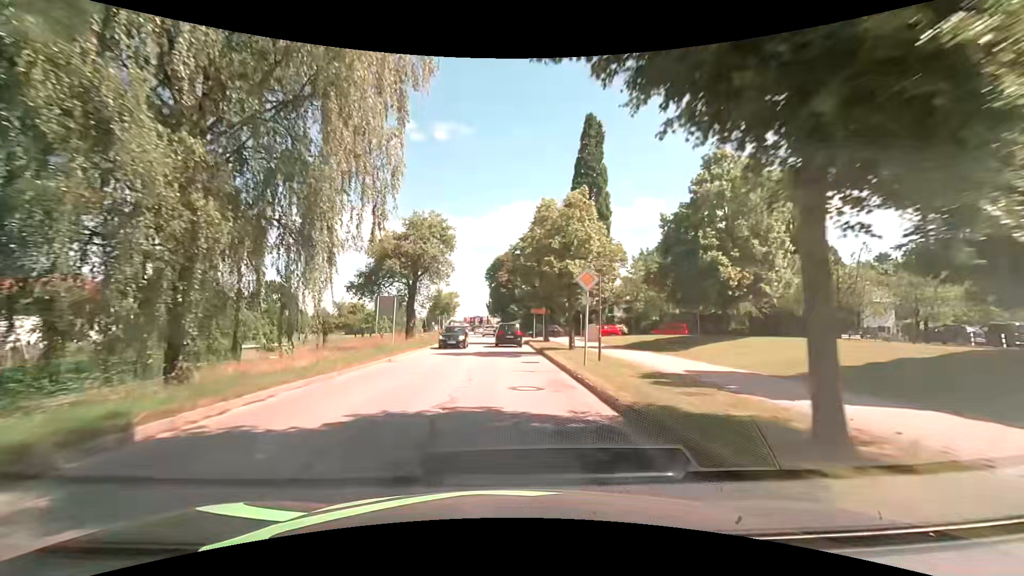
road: secondary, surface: asphalt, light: Day
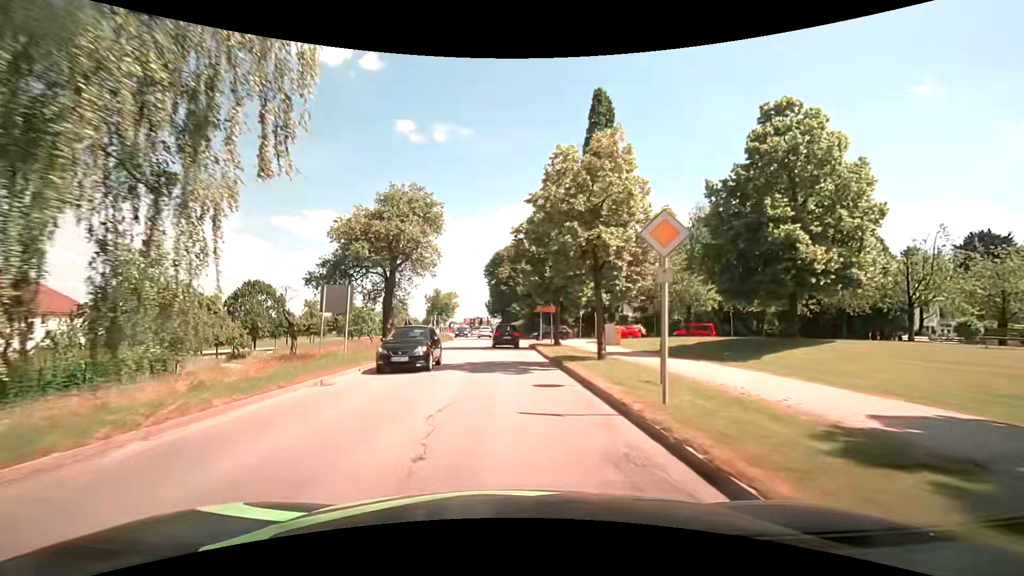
(0.0, +7.6) m; 0°
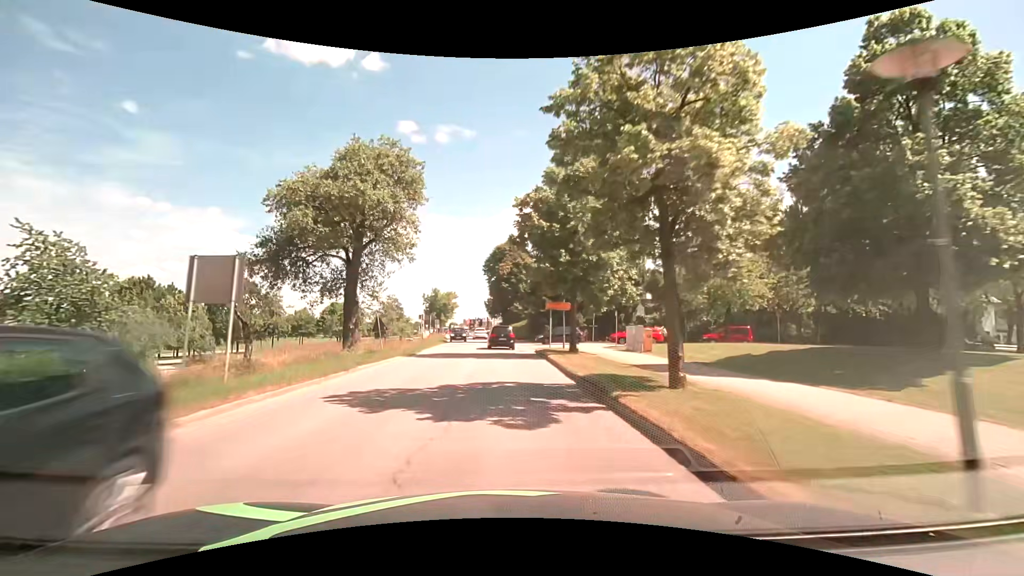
(-0.1, +7.6) m; -1°
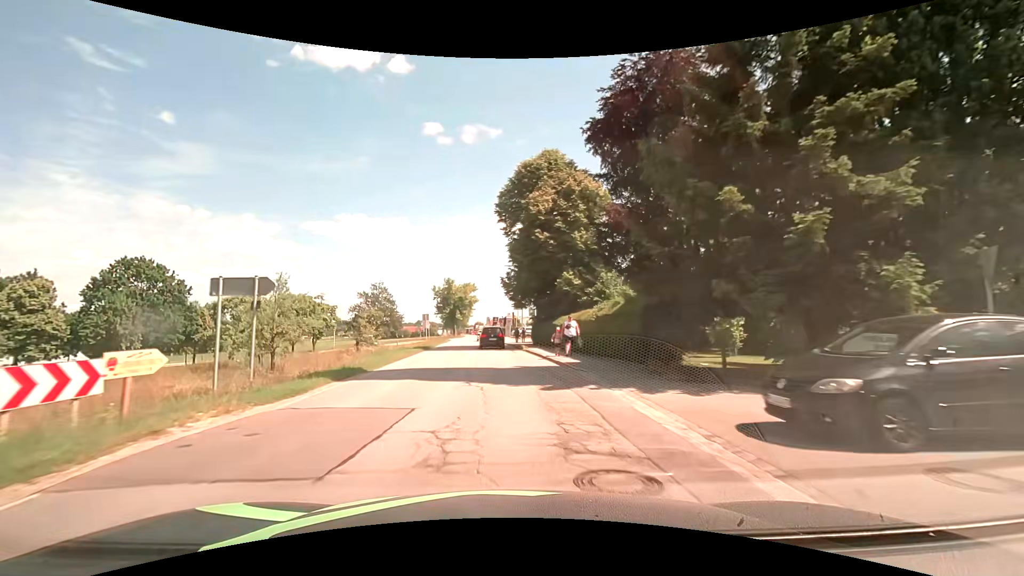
(-0.5, +37.9) m; -3°
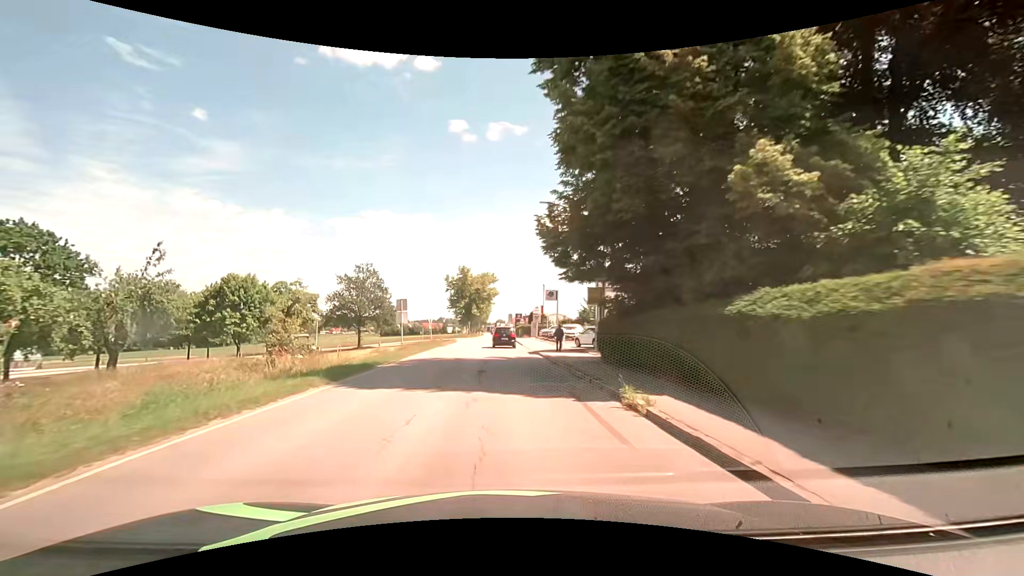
(-0.5, +22.8) m; -3°
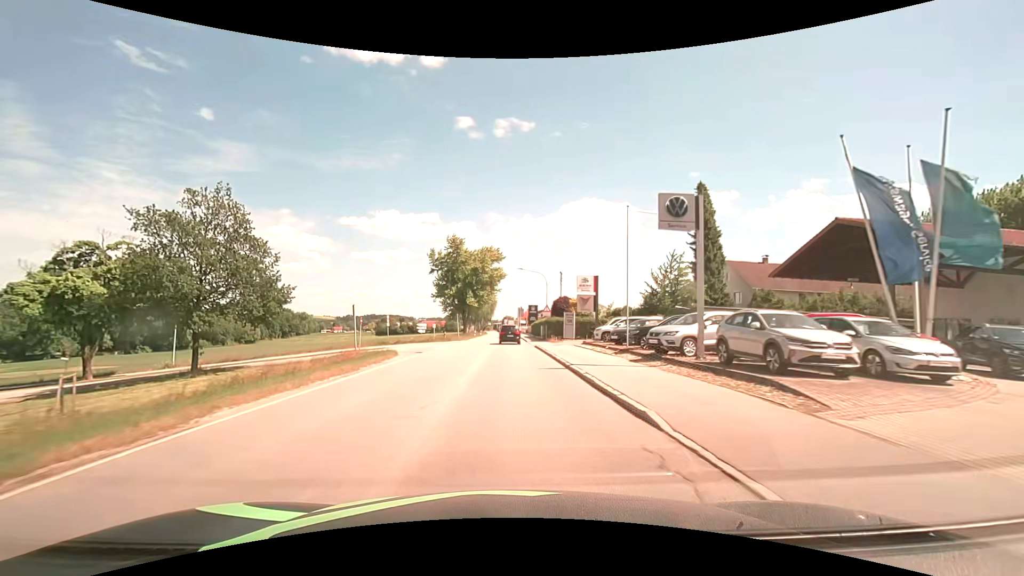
(-0.2, +38.2) m; 0°
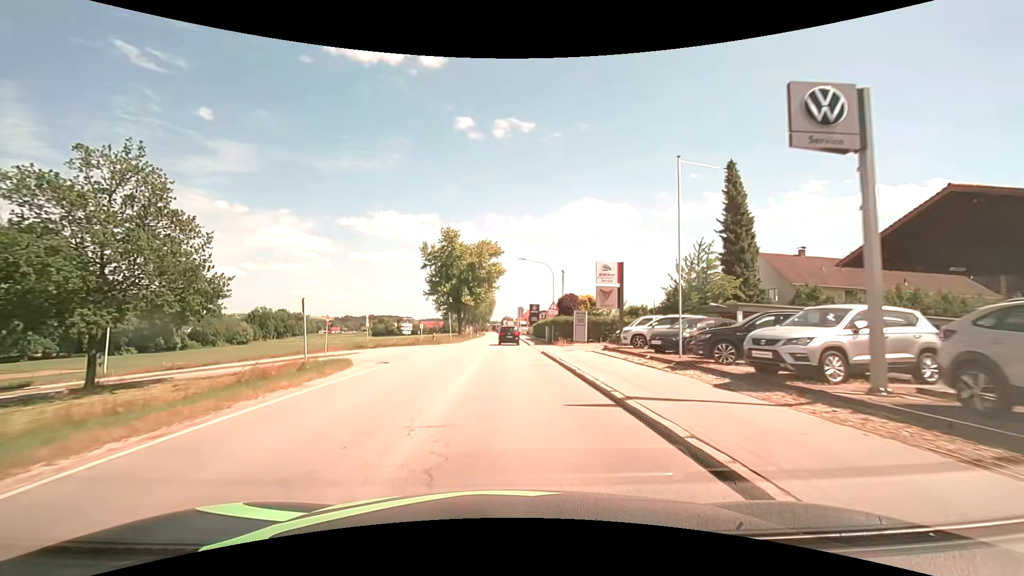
(0.0, +7.7) m; 0°
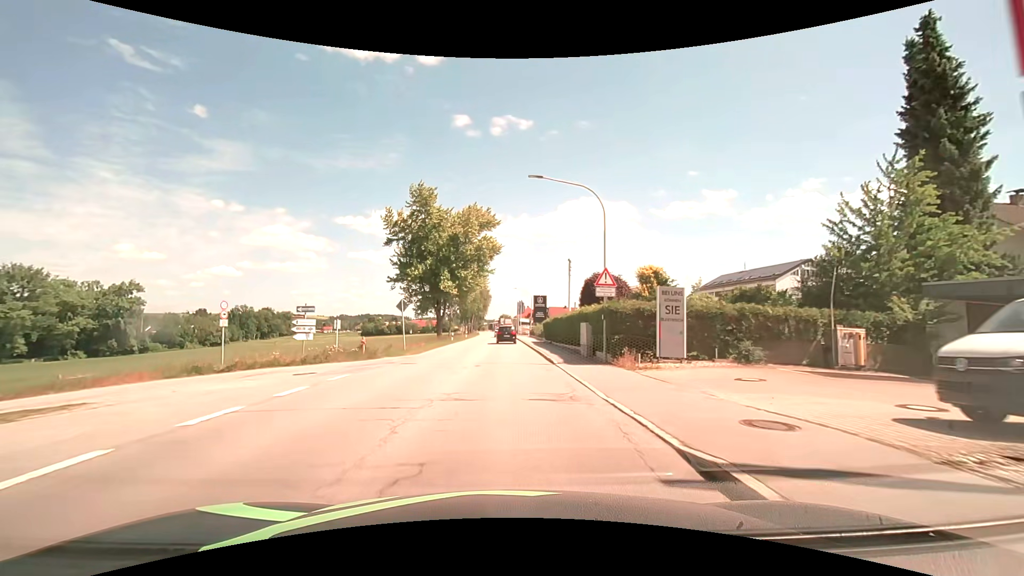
(+0.1, +22.9) m; 0°
(0, +10) (0, +20) (0, +30) (0, +40) (0, +50) (0, +60) (-1, +70) (-1, +80) (-1, +90) (-2, +100) m
